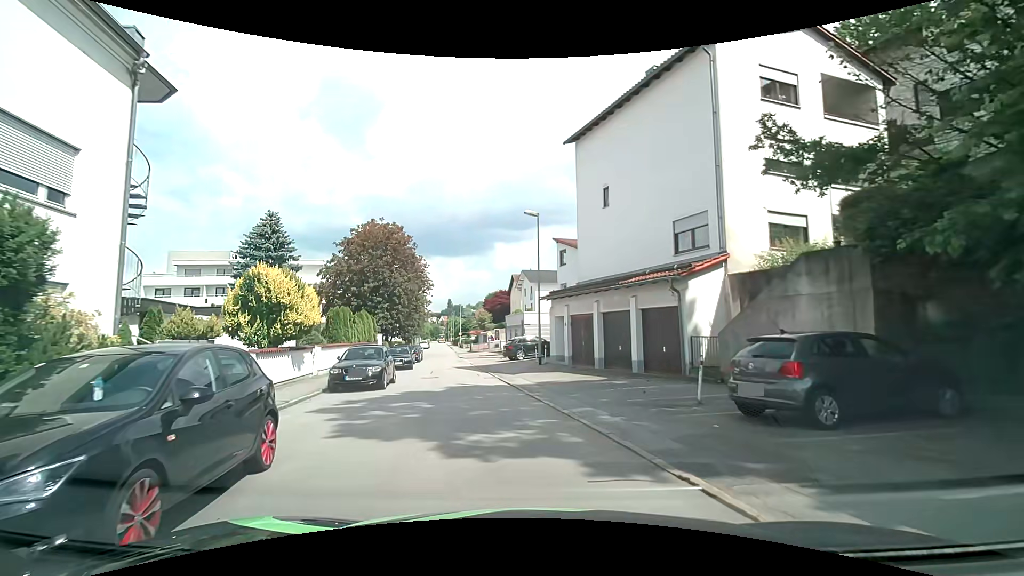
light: Day
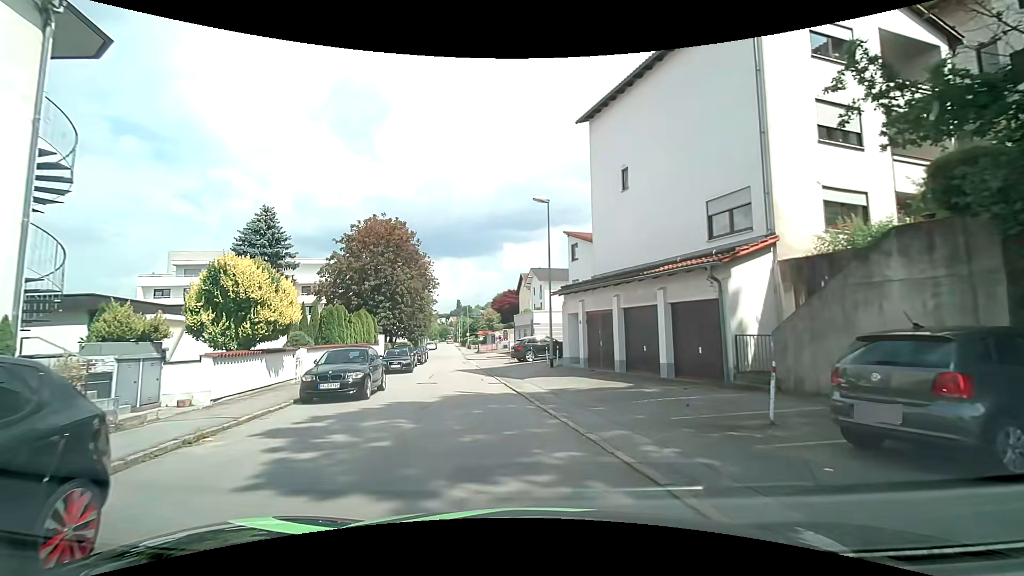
(0.0, +2.7) m; -1°
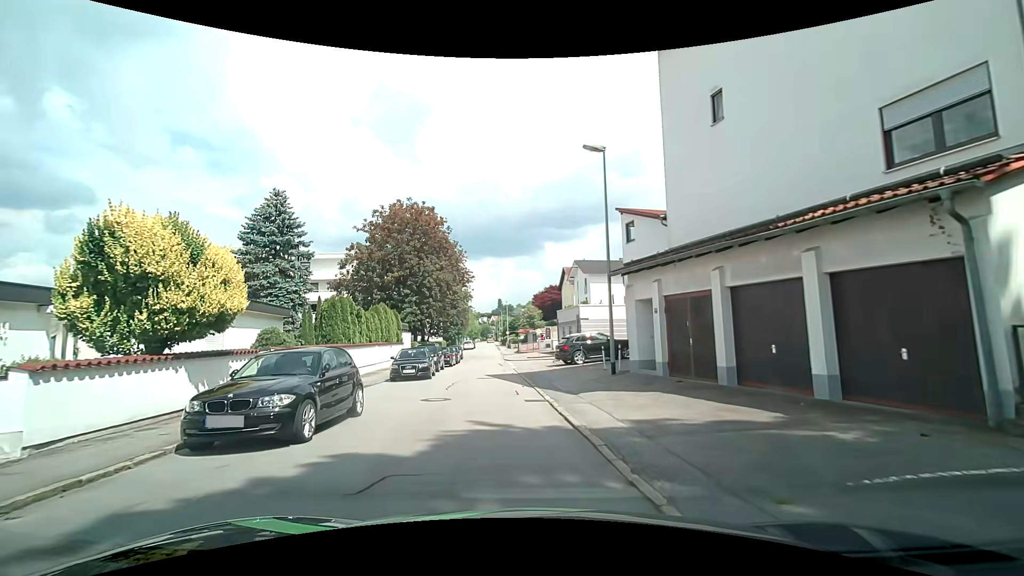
(-0.1, +6.3) m; -4°
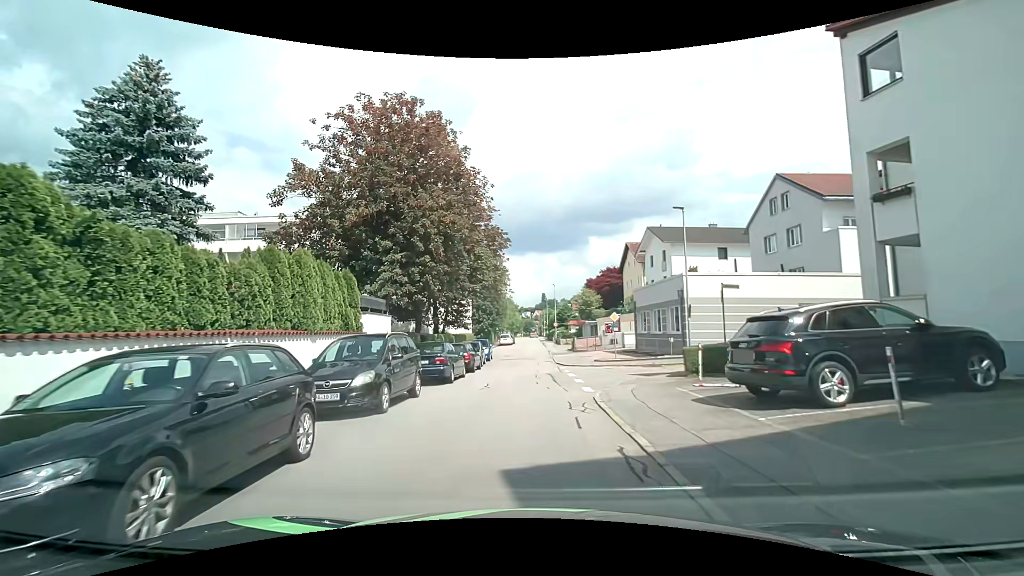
(-1.3, +18.8) m; -4°
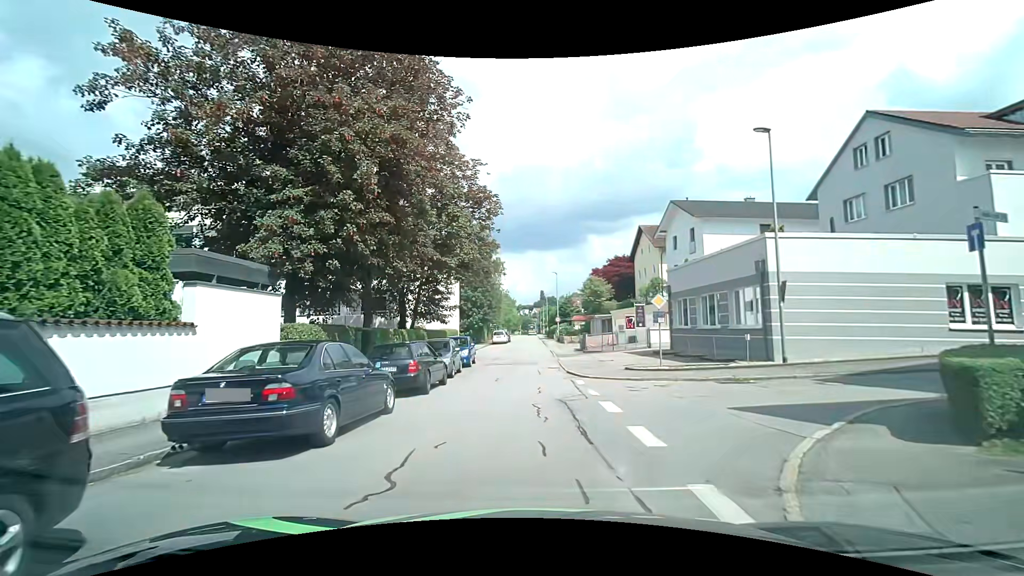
(-0.2, +9.8) m; 0°
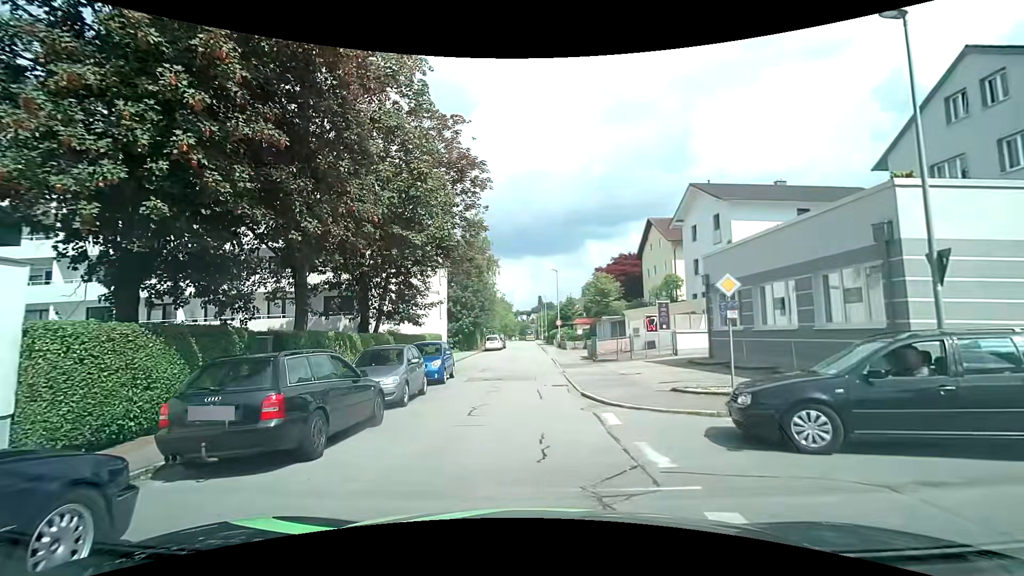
(-0.1, +6.4) m; +1°
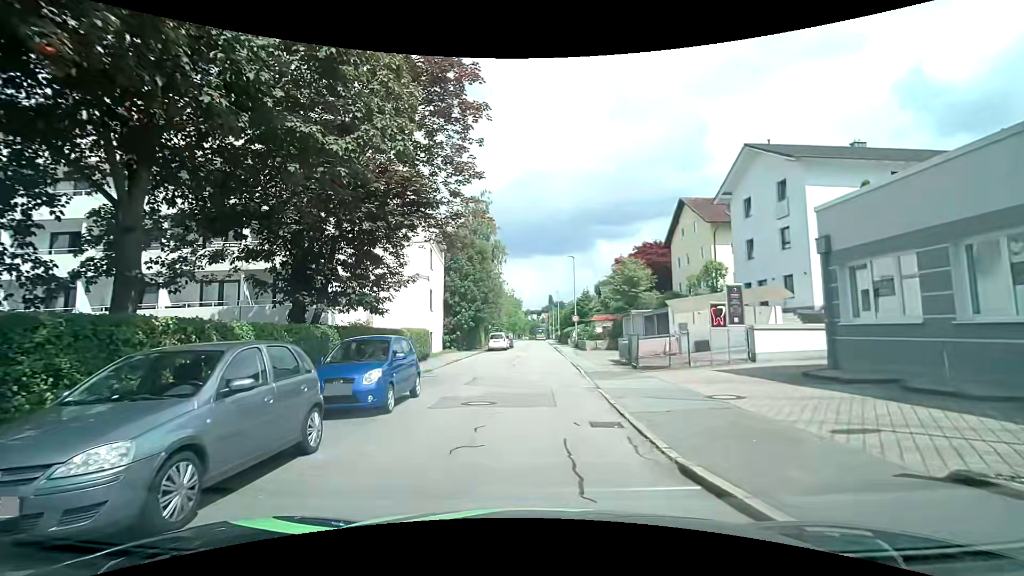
(-0.2, +8.1) m; -2°
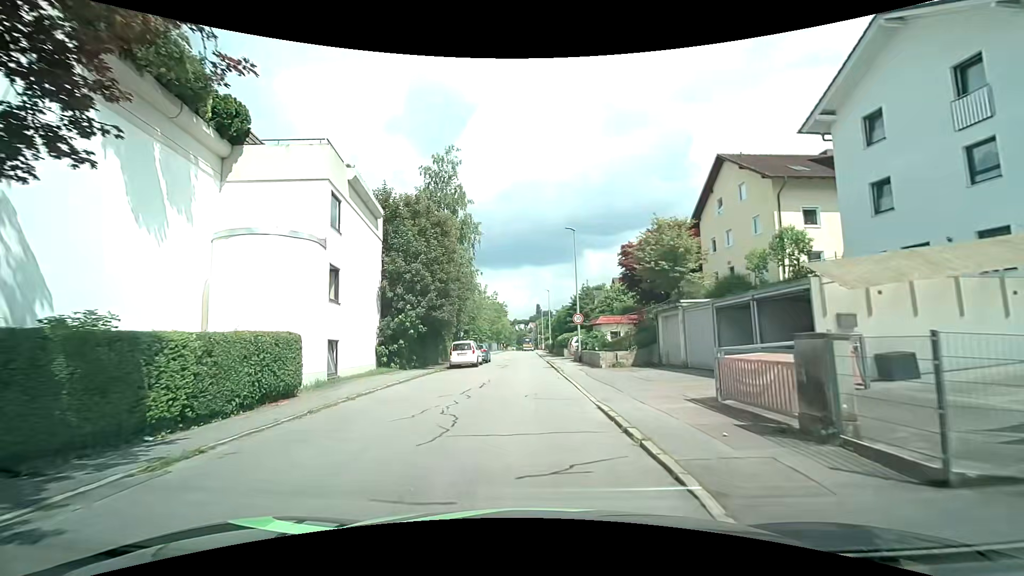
(+0.3, +14.6) m; +3°
(0, +10) (-1, +20) (-1, +30) (-2, +40) (-2, +50) (-3, +60) (-3, +70) (-4, +80) (-6, +90) (-7, +100) m
